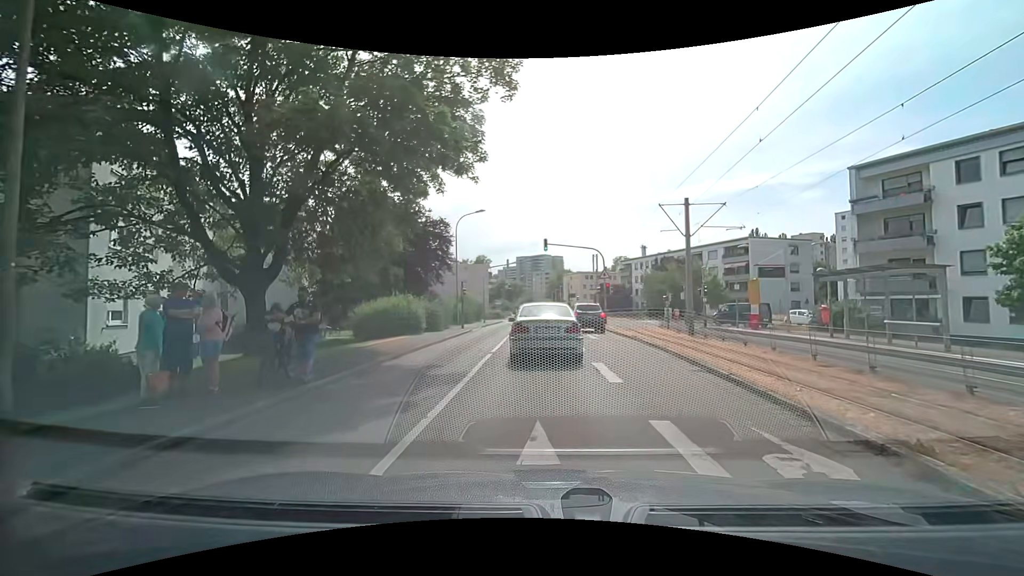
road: residential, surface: asphalt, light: Day
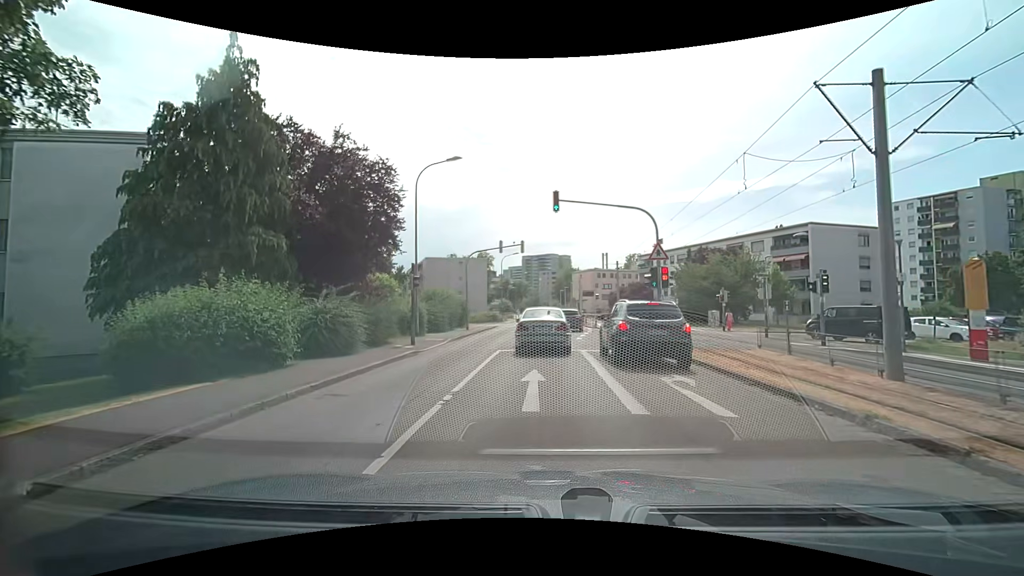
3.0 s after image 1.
(-0.2, +14.6) m; -2°
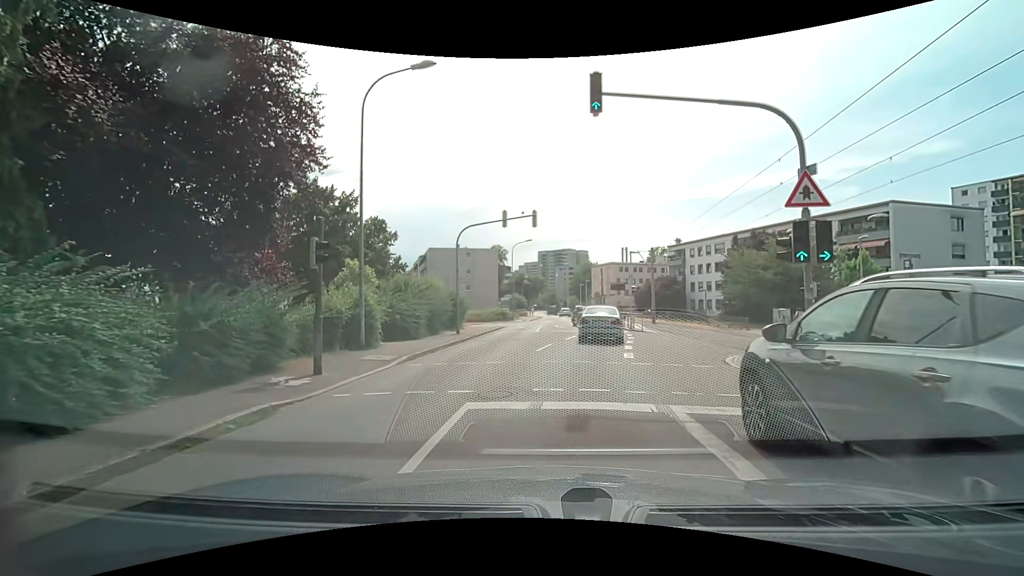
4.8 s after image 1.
(-0.1, +9.9) m; -1°
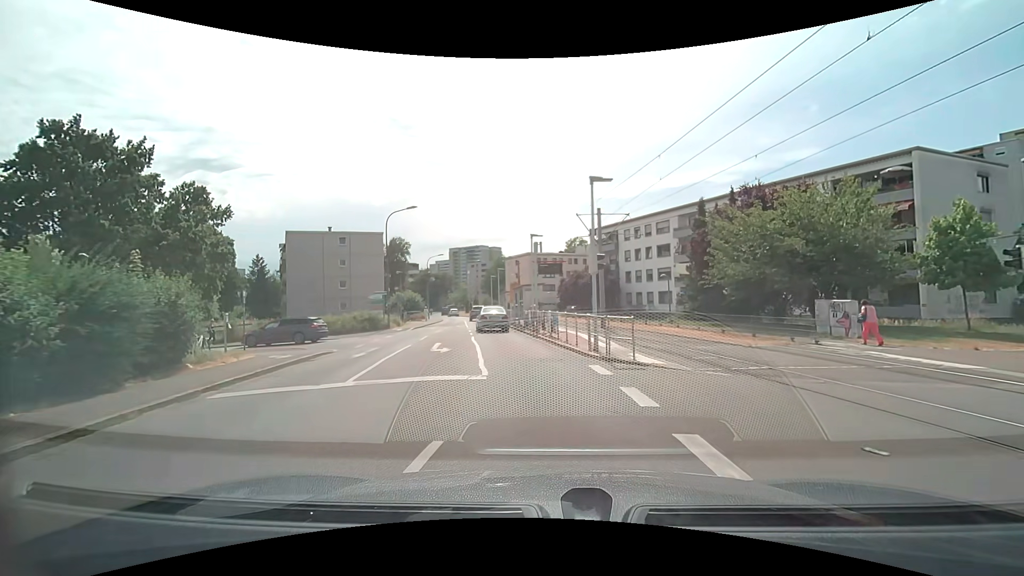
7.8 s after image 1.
(+1.1, +19.0) m; +9°
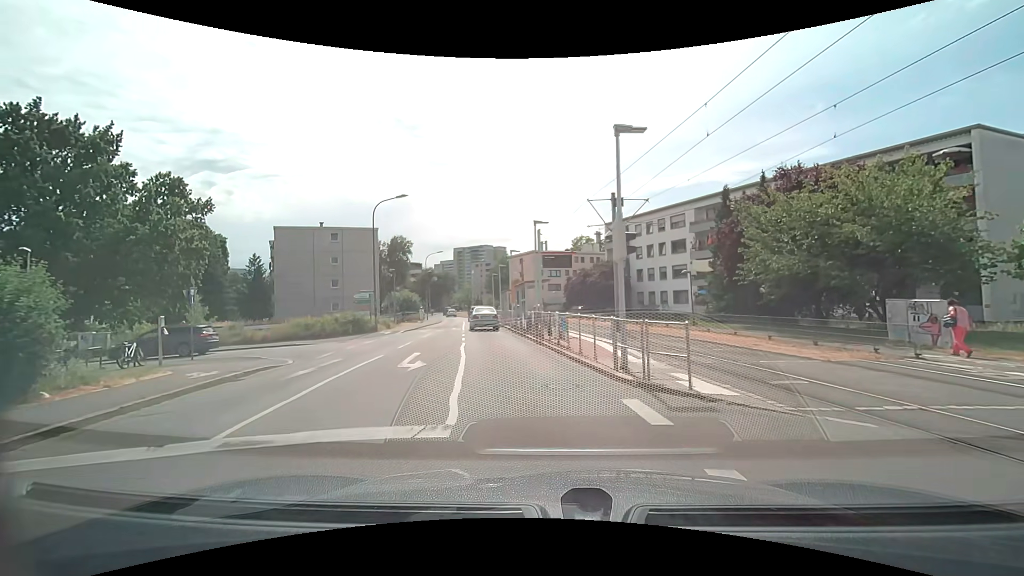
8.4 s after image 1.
(0.0, +4.1) m; 0°
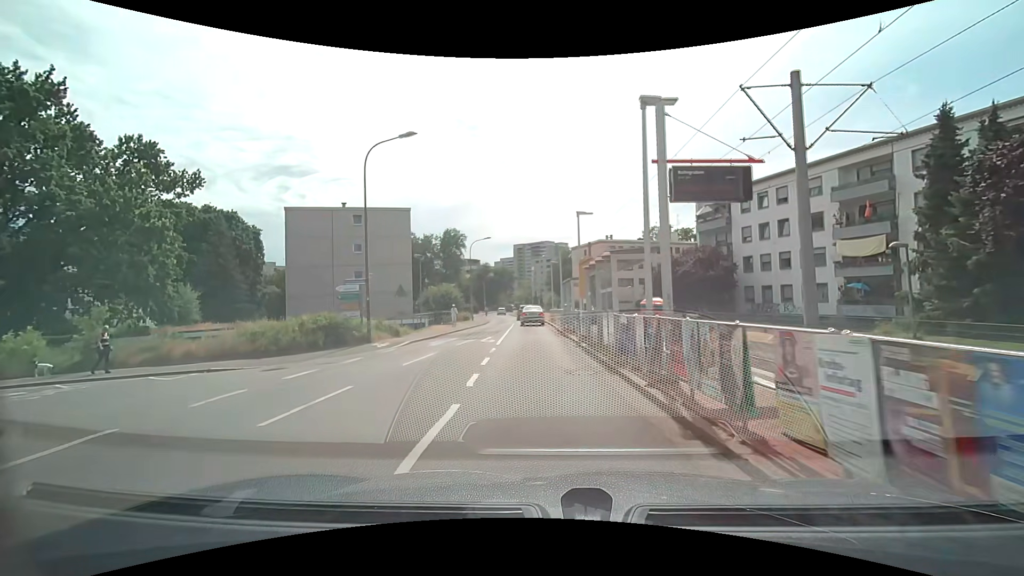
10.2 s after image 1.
(-0.9, +12.7) m; -7°
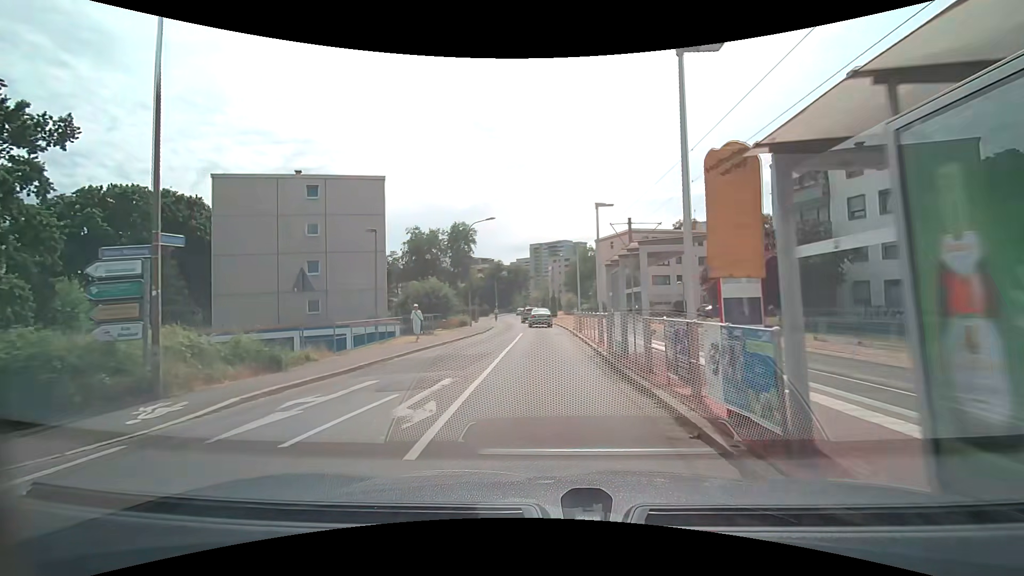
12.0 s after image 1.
(-0.3, +13.1) m; -2°
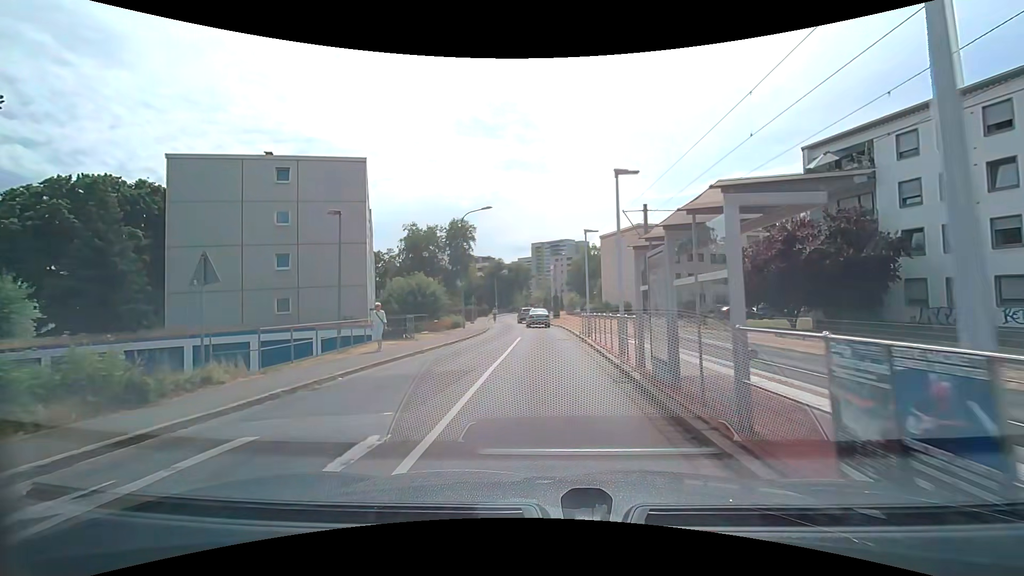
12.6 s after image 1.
(0.0, +4.4) m; -1°
(0, +10) (0, +20) (0, +30) (0, +40) (-1, +50) (-2, +60) (-3, +70) (-4, +80) (-4, +90) (-4, +100) m
